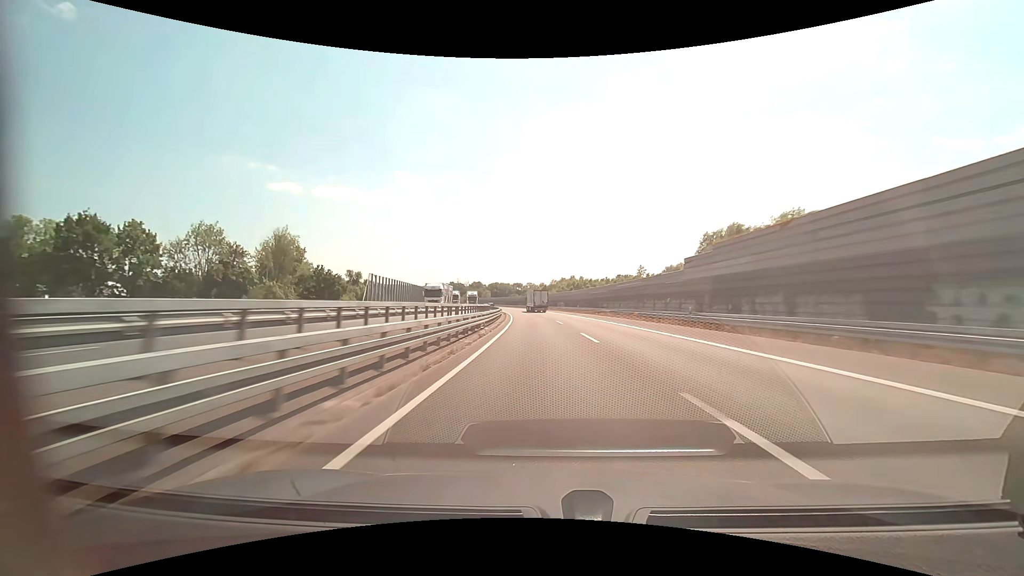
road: motorway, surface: asphalt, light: Day
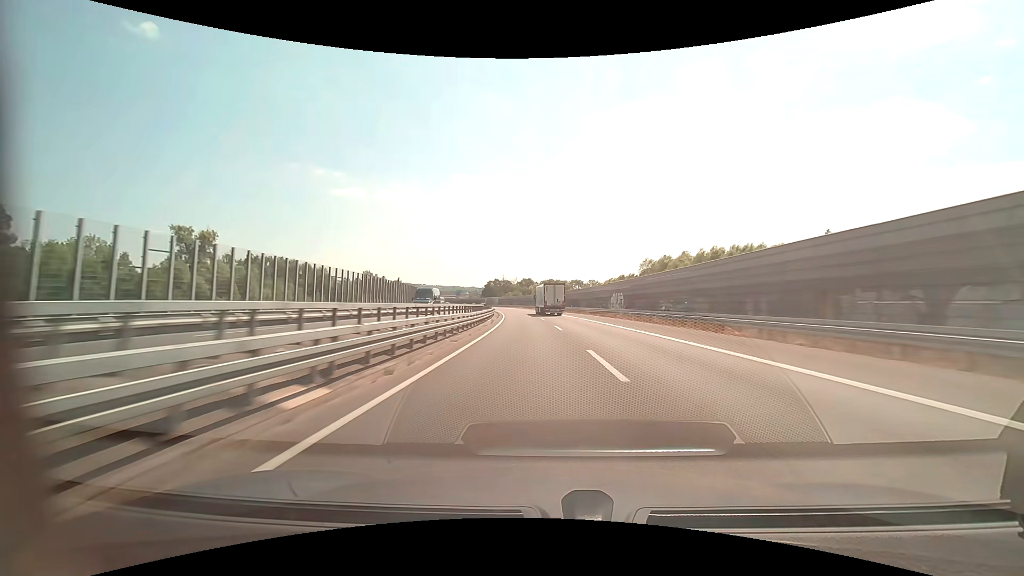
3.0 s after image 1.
(-5.7, +99.7) m; -7°
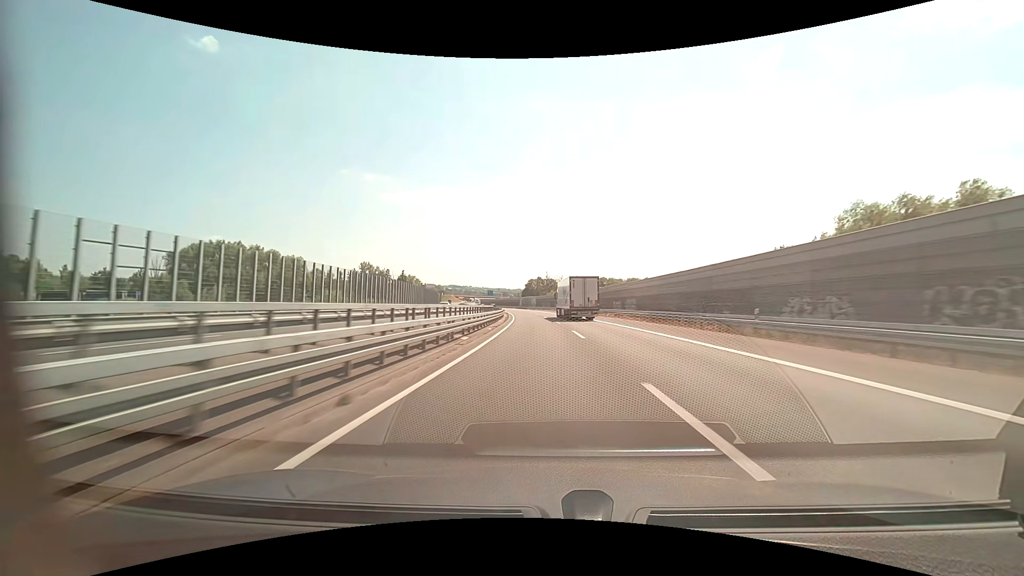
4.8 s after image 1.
(-2.7, +60.5) m; -5°
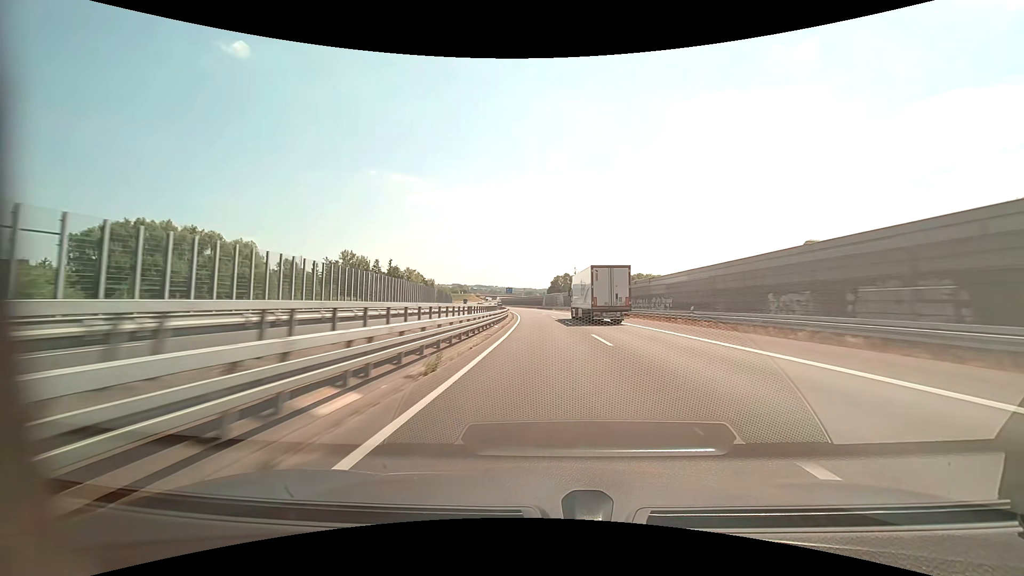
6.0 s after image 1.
(-1.1, +40.5) m; -3°
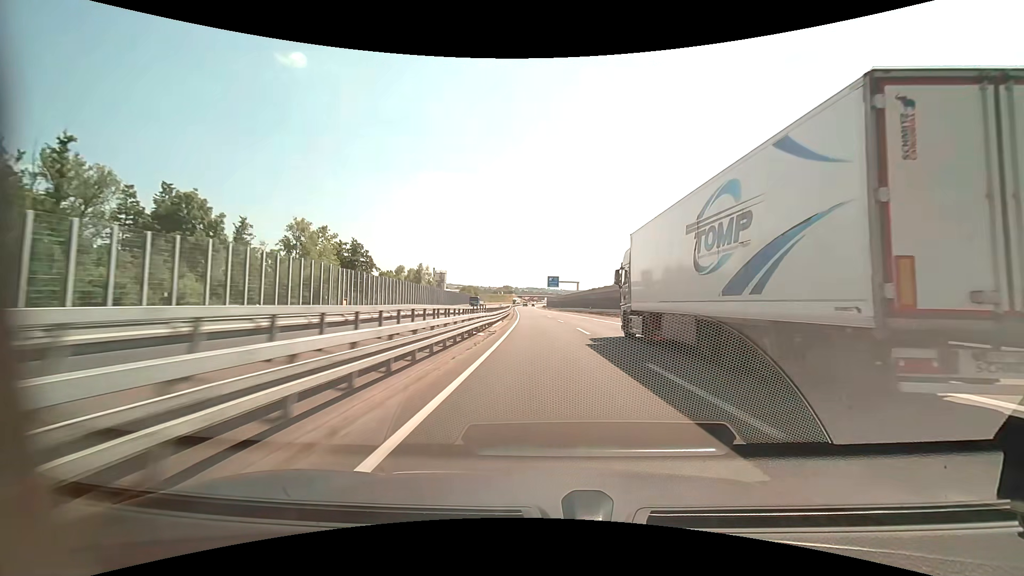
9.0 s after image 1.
(-5.5, +101.5) m; -6°
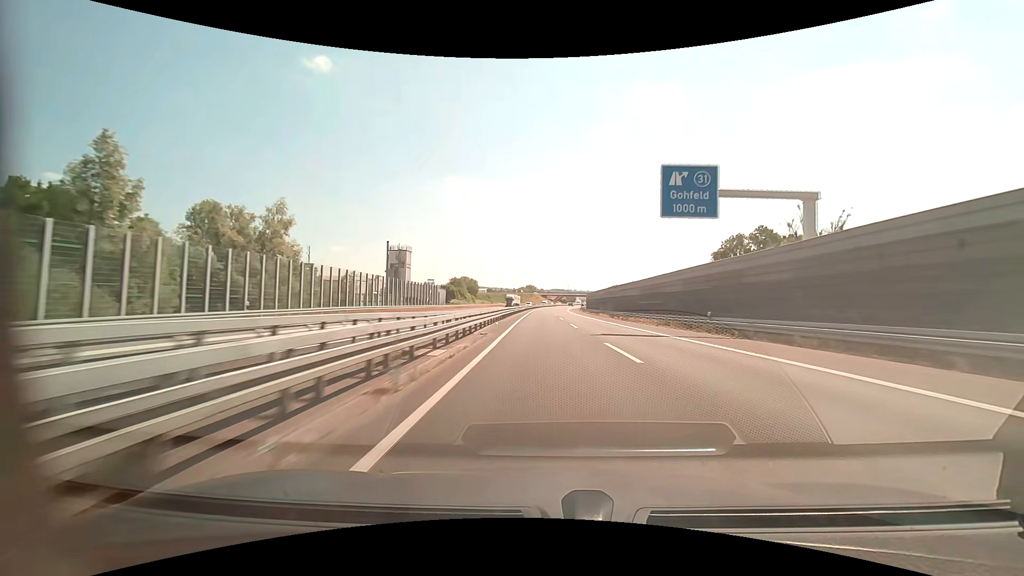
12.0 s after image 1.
(-4.6, +102.4) m; -3°
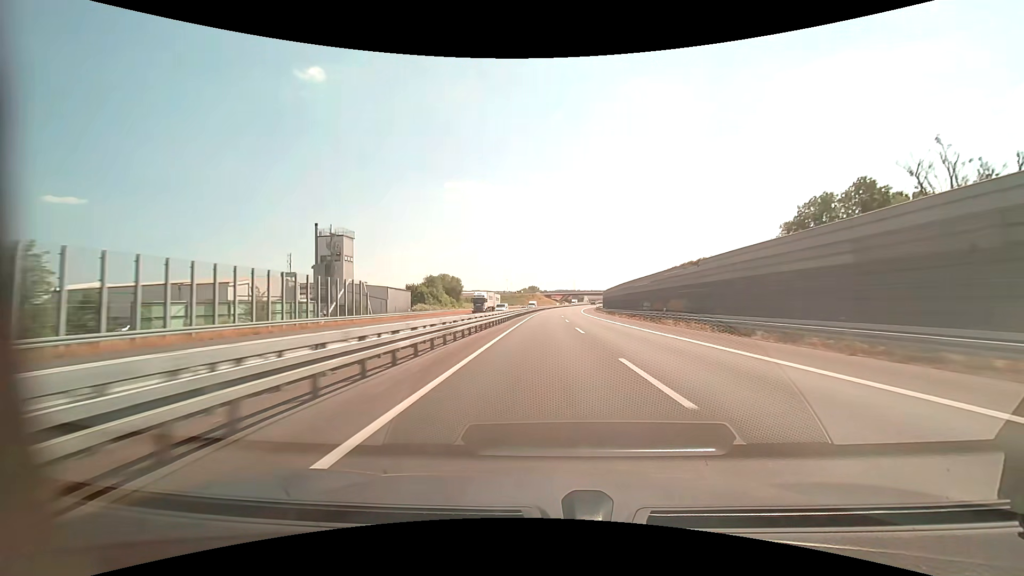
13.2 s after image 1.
(-0.1, +41.3) m; 0°
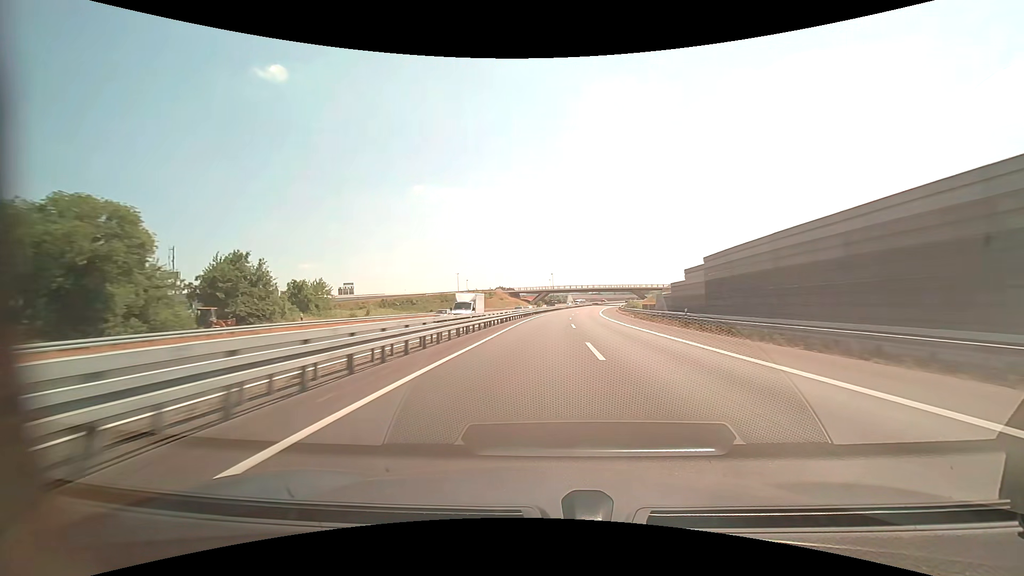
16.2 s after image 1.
(+1.9, +103.3) m; +3°
(0, +10) (0, +20) (0, +30) (+1, +40) (+1, +50) (+2, +60) (+3, +70) (+3, +80) (+4, +90) (+5, +100) m
